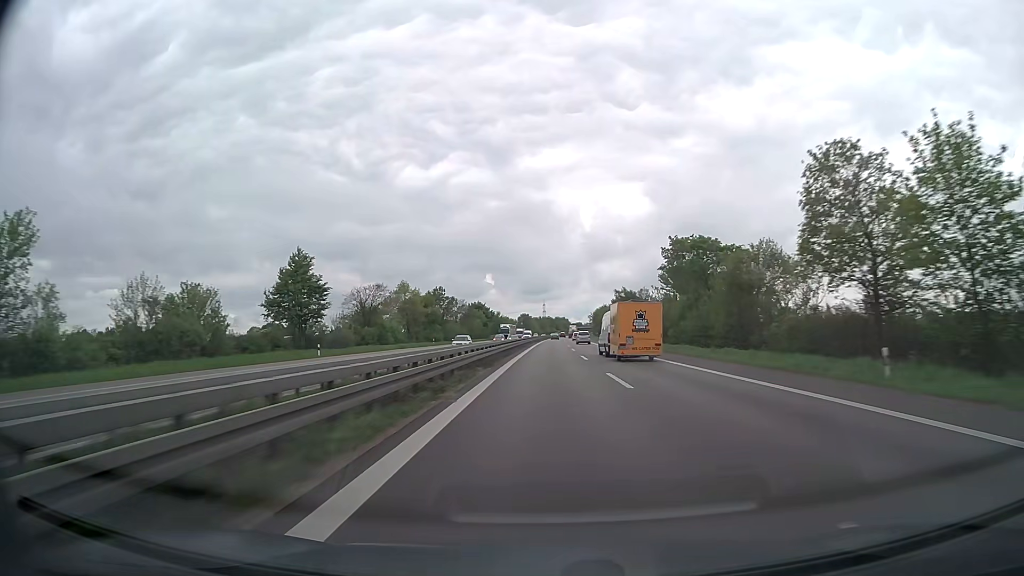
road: trunk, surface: asphalt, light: Day
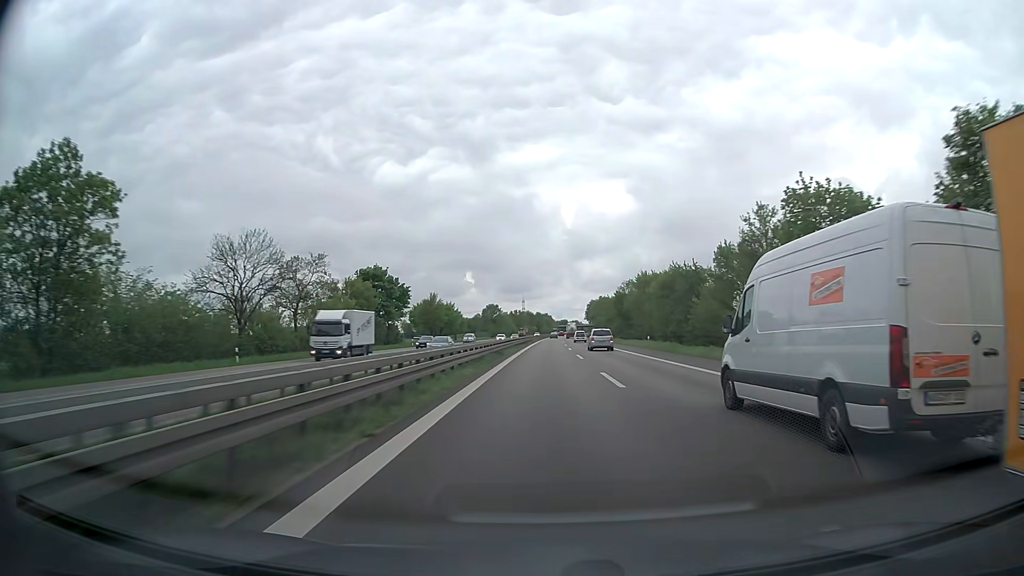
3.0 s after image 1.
(+1.4, +108.5) m; +2°
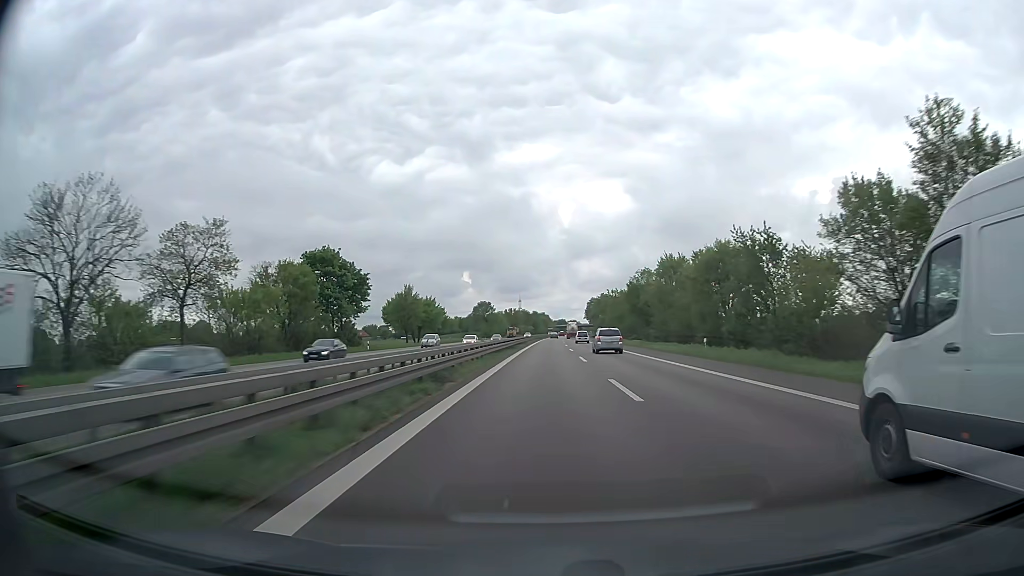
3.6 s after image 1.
(0.0, +21.4) m; 0°
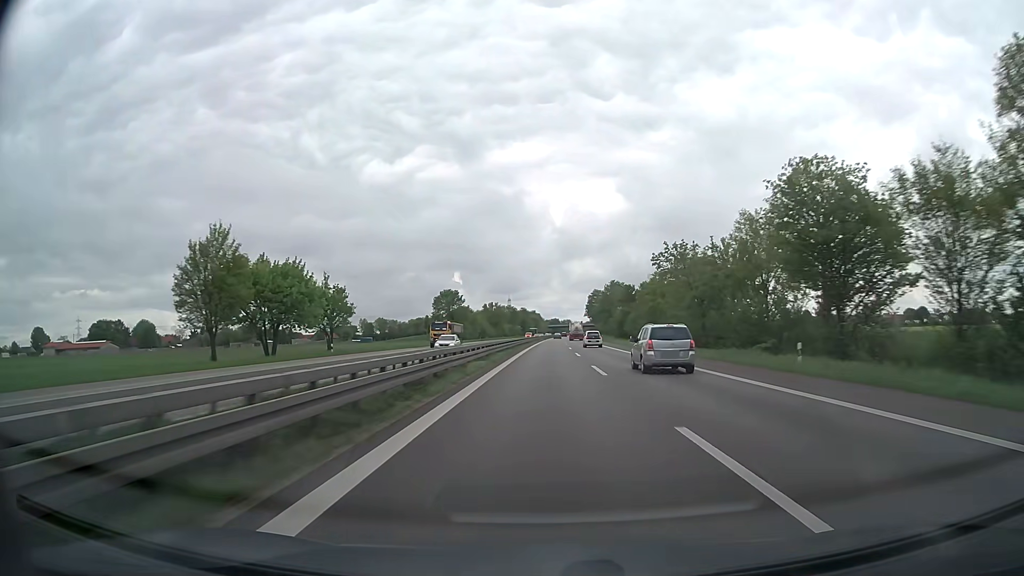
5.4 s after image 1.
(+0.4, +64.0) m; +1°
(0, +10) (0, +20) (0, +30) (0, +40) (0, +50) (0, +60) (+1, +70) (+1, +80) (+1, +90) (+1, +100) m
